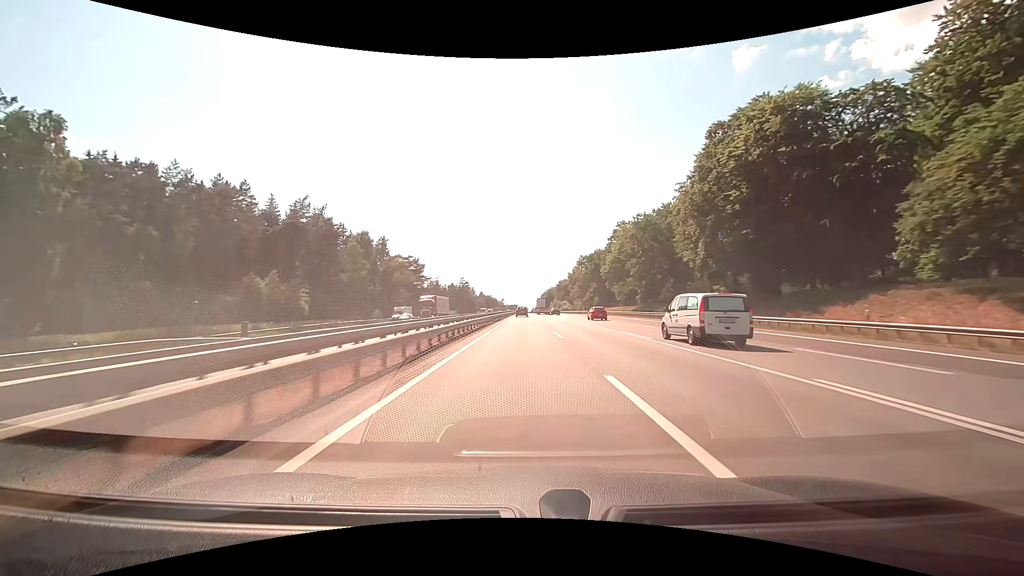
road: motorway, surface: concrete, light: Day
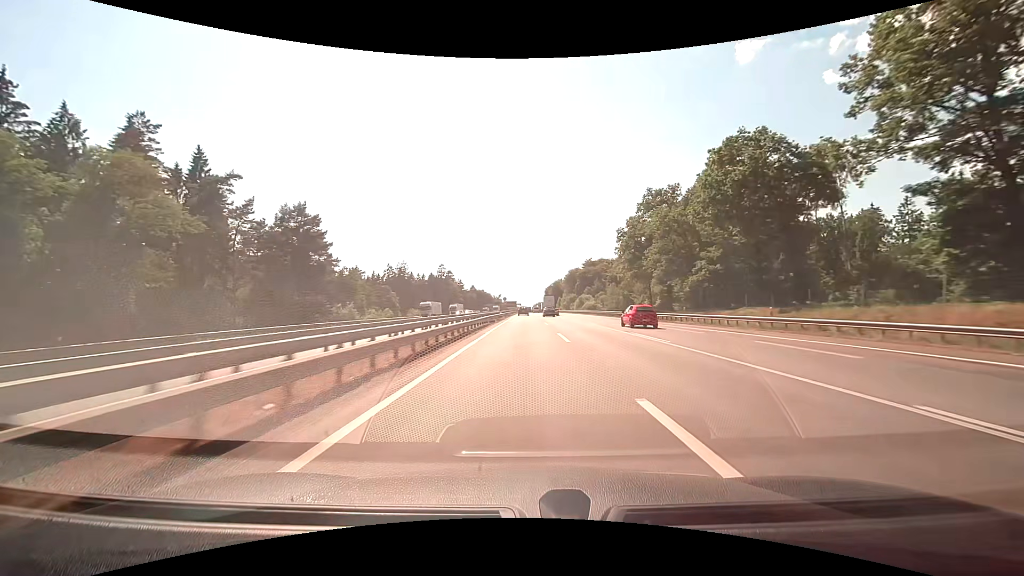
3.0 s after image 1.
(-0.1, +93.4) m; 0°
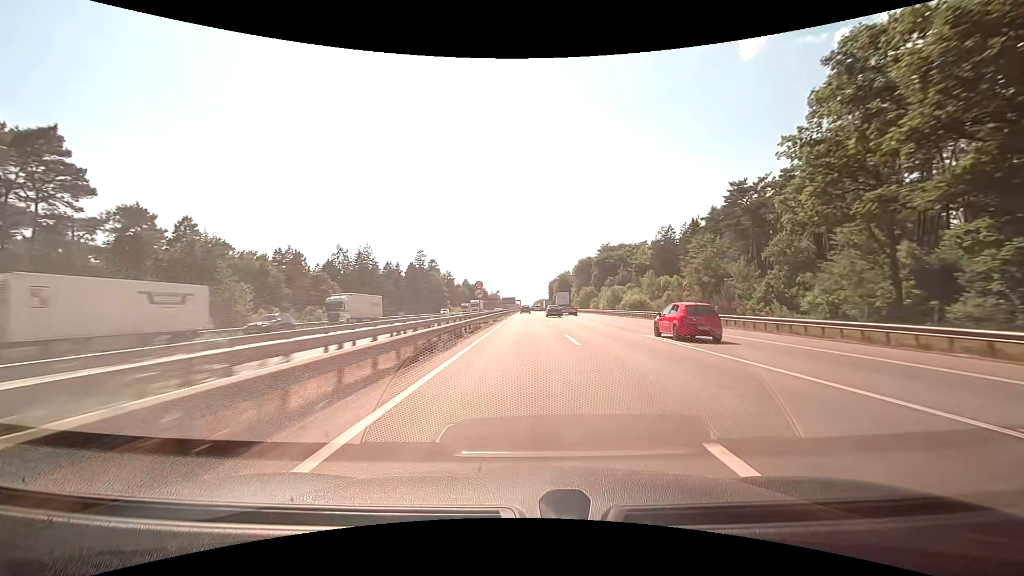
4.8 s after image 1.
(-0.1, +56.7) m; 0°
(0, +10) (0, +20) (0, +30) (0, +40) (0, +50) (0, +60) (0, +70) (0, +80) (0, +90) (0, +100) m
